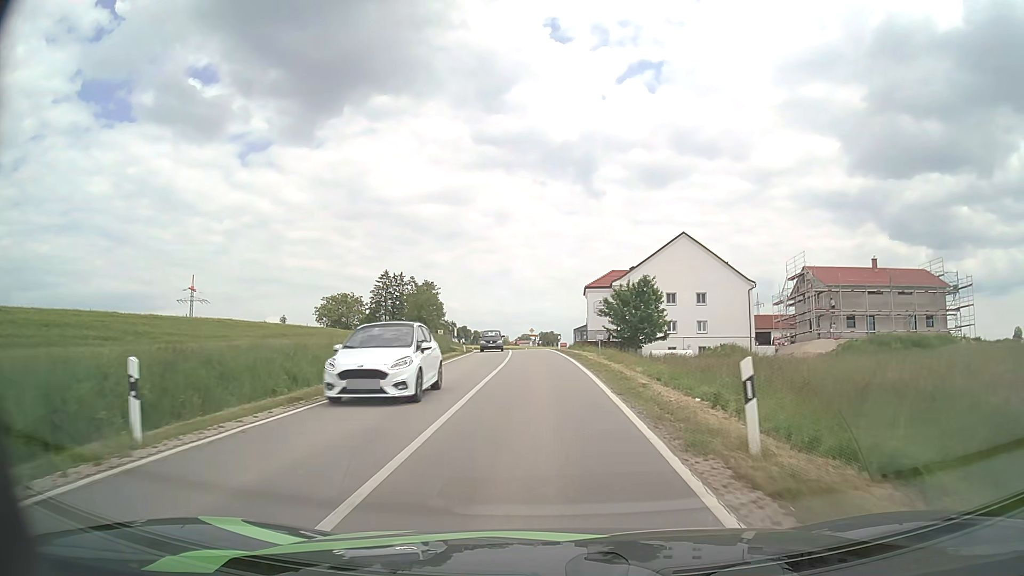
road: secondary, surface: asphalt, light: Day
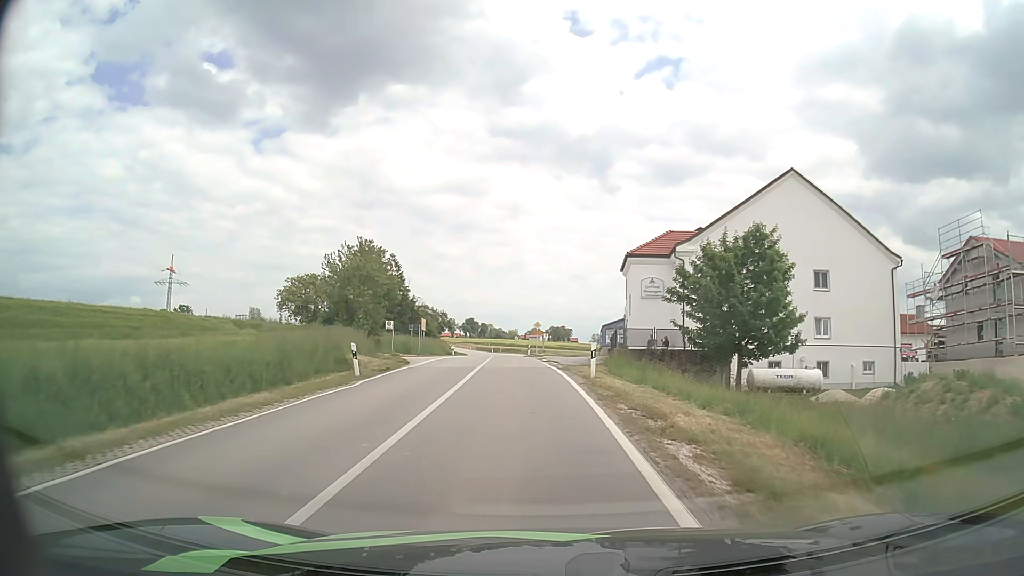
(-0.1, +30.3) m; -1°
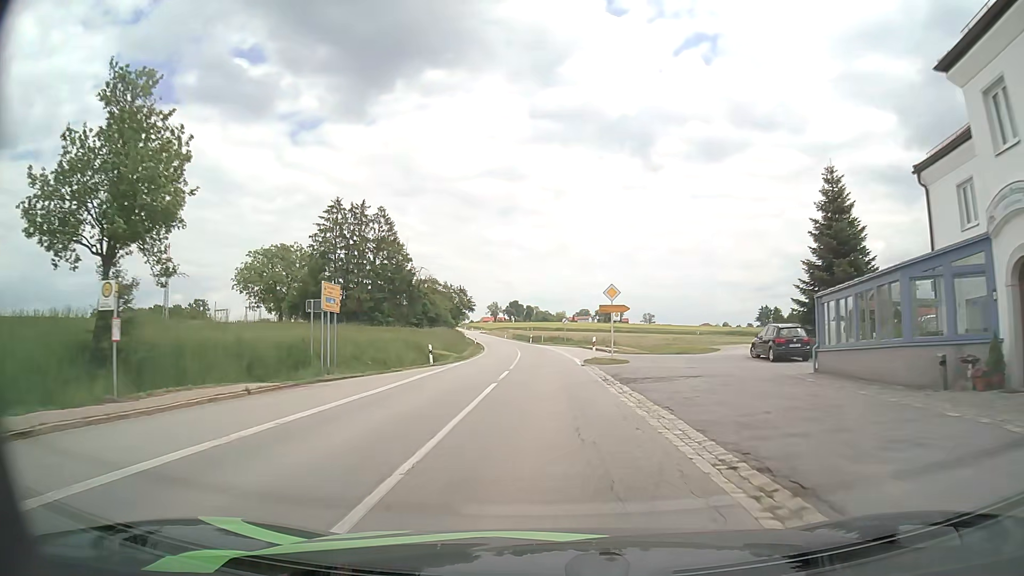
(-1.7, +38.1) m; -4°
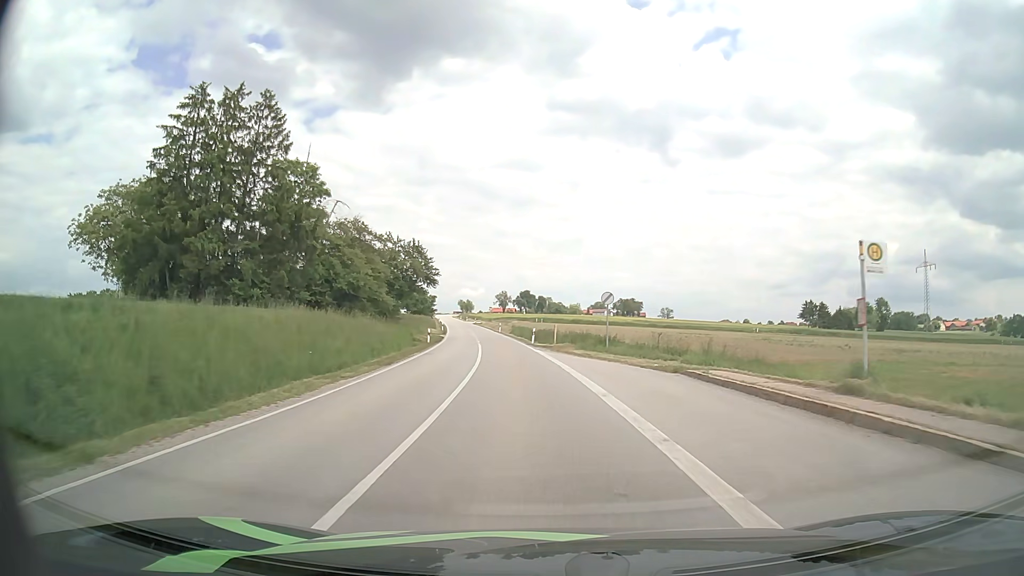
(-0.2, +40.8) m; -1°
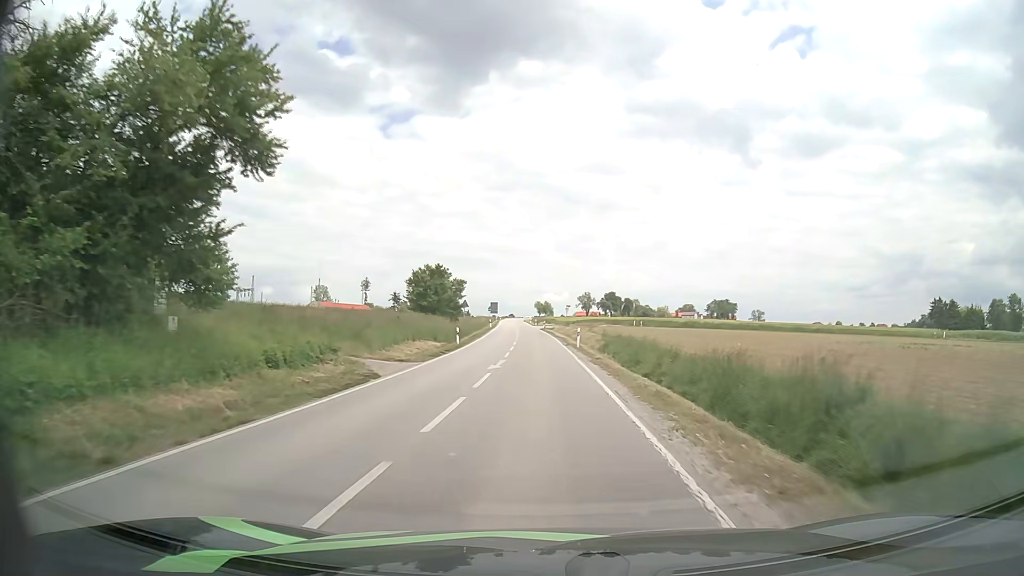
(-2.5, +43.3) m; -7°
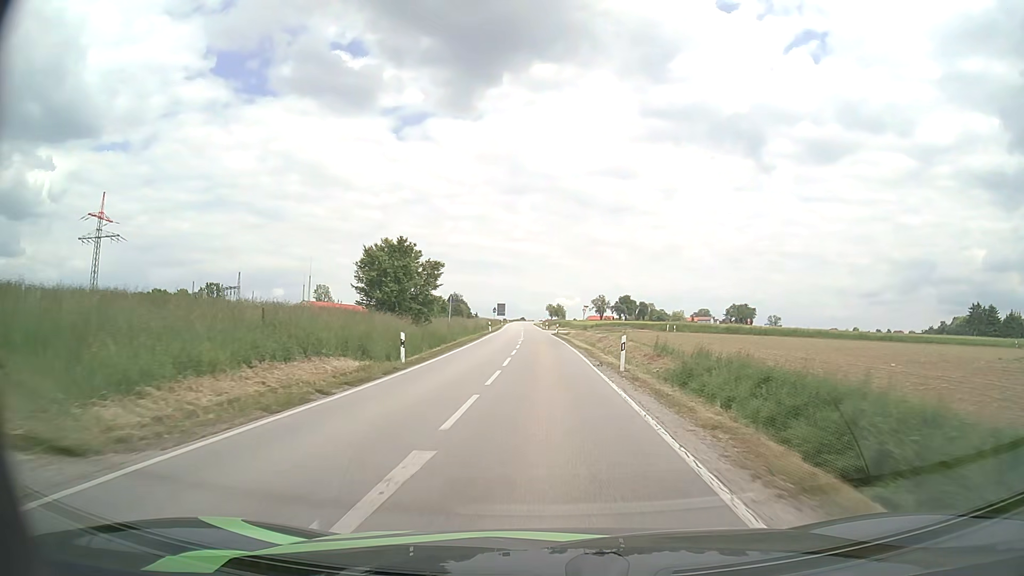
(-0.2, +17.9) m; -1°
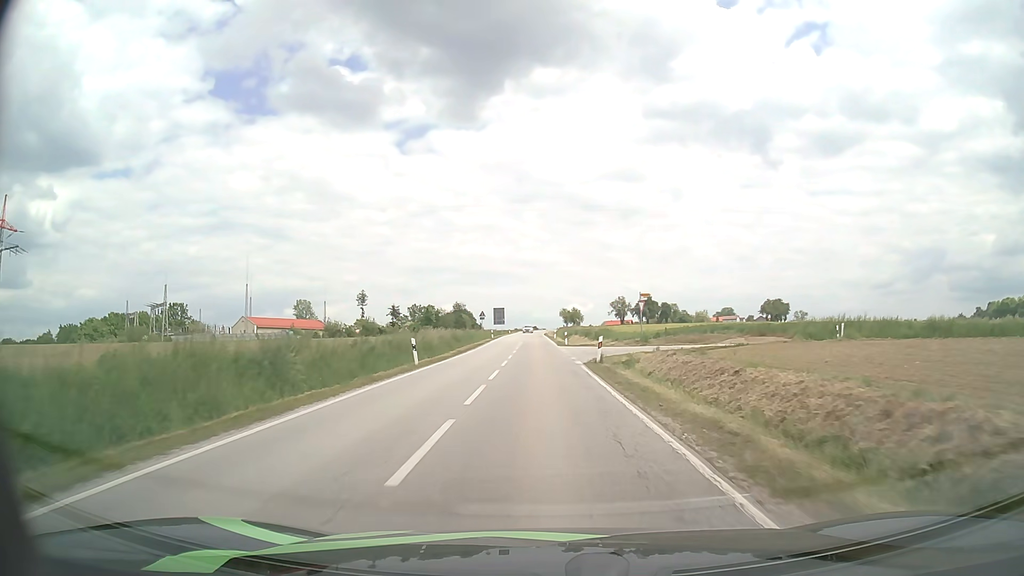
(-0.4, +45.3) m; -1°
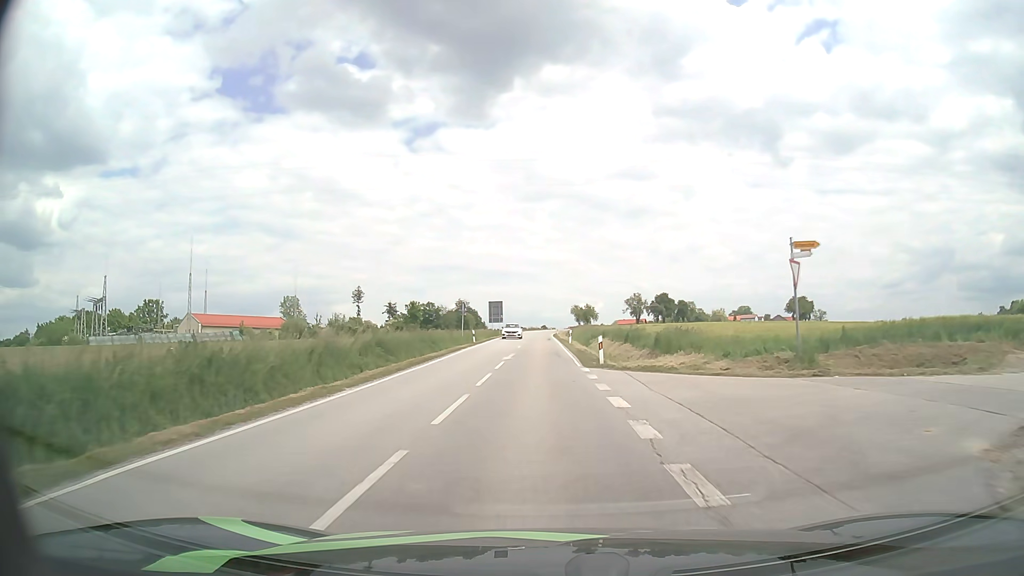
(-0.3, +26.7) m; -1°
(0, +10) (0, +20) (0, +30) (0, +40) (-1, +50) (-1, +60) (-1, +70) (-1, +80) (-1, +90) (-1, +100) m
